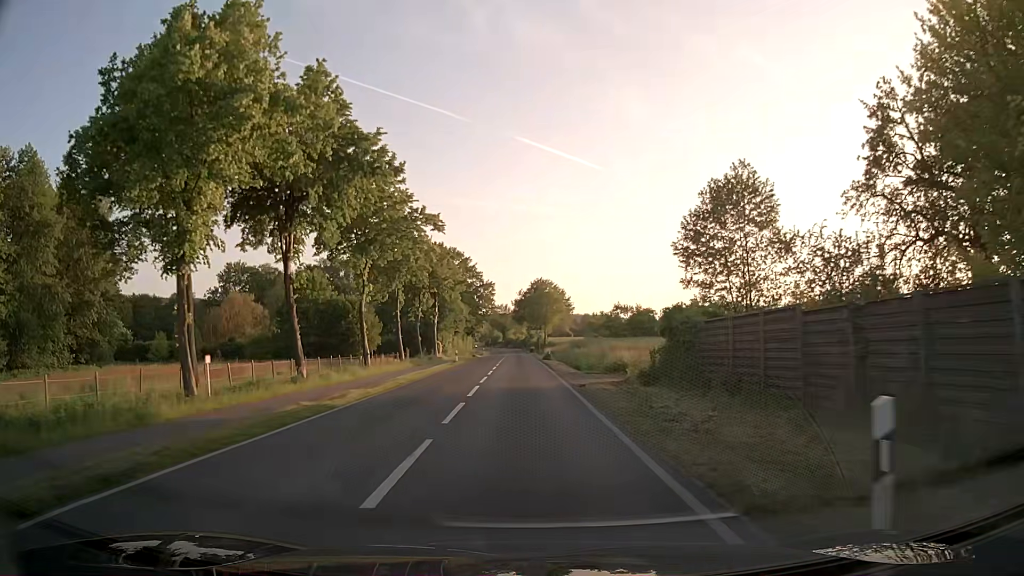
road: secondary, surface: asphalt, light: Day
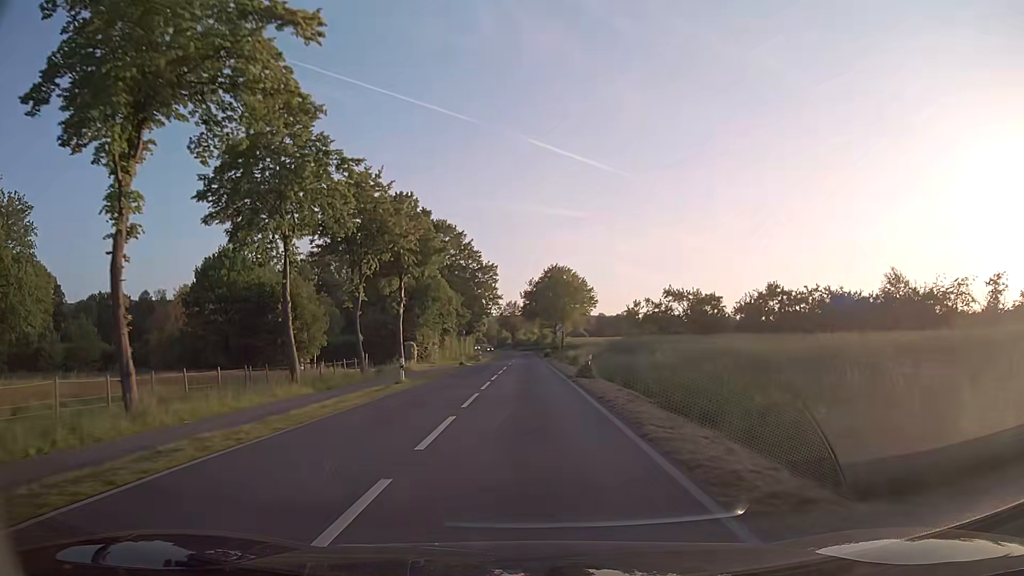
(-0.3, +27.3) m; -1°
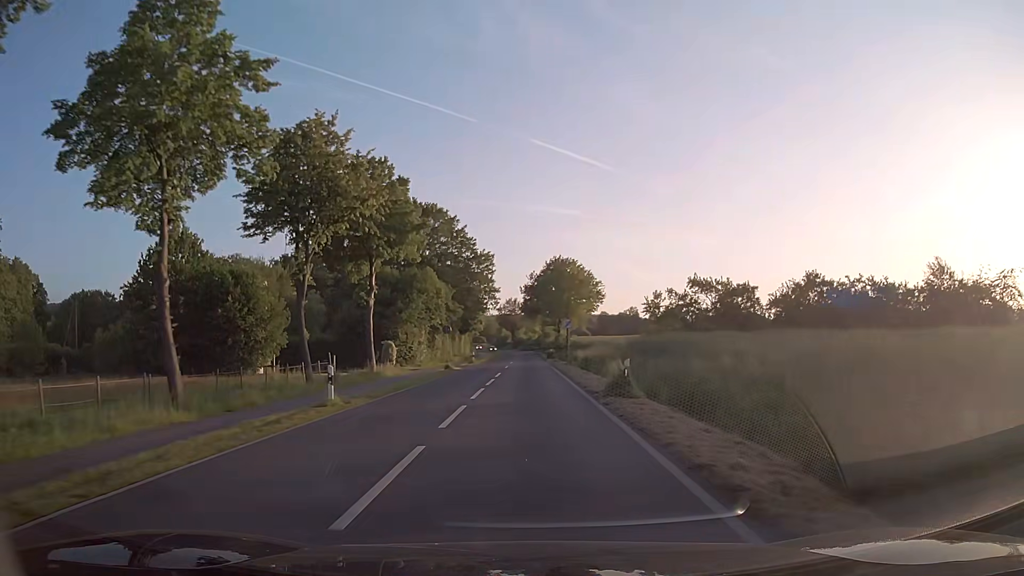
(+0.1, +10.0) m; 0°
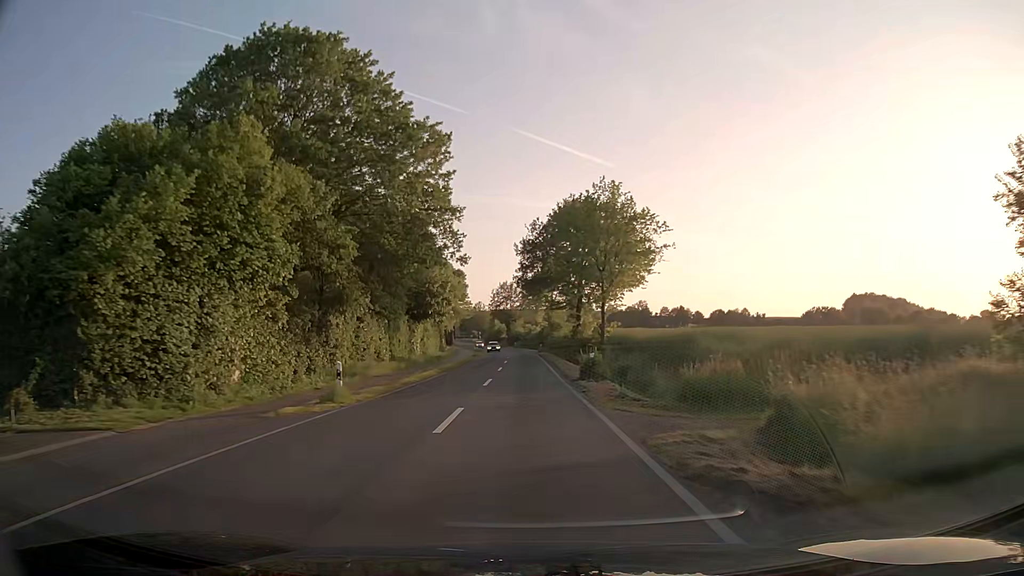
(-0.1, +43.3) m; 0°
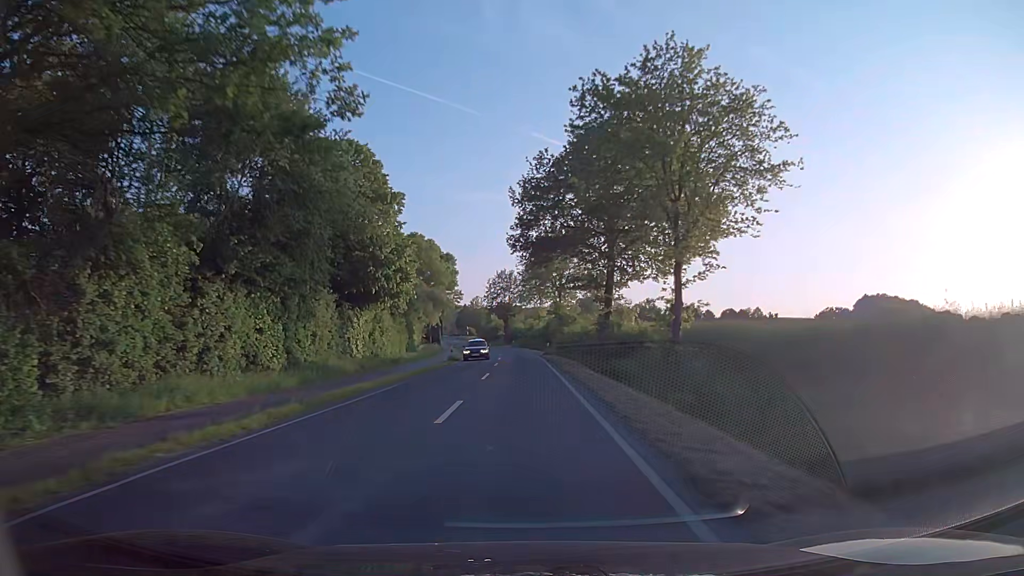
(0.0, +23.3) m; 0°
